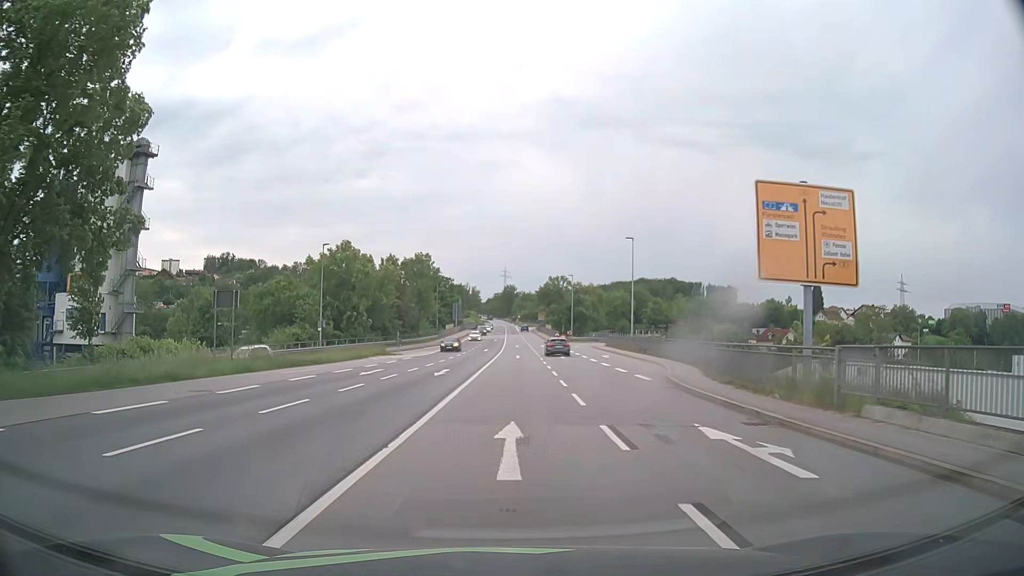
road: primary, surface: asphalt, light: Day
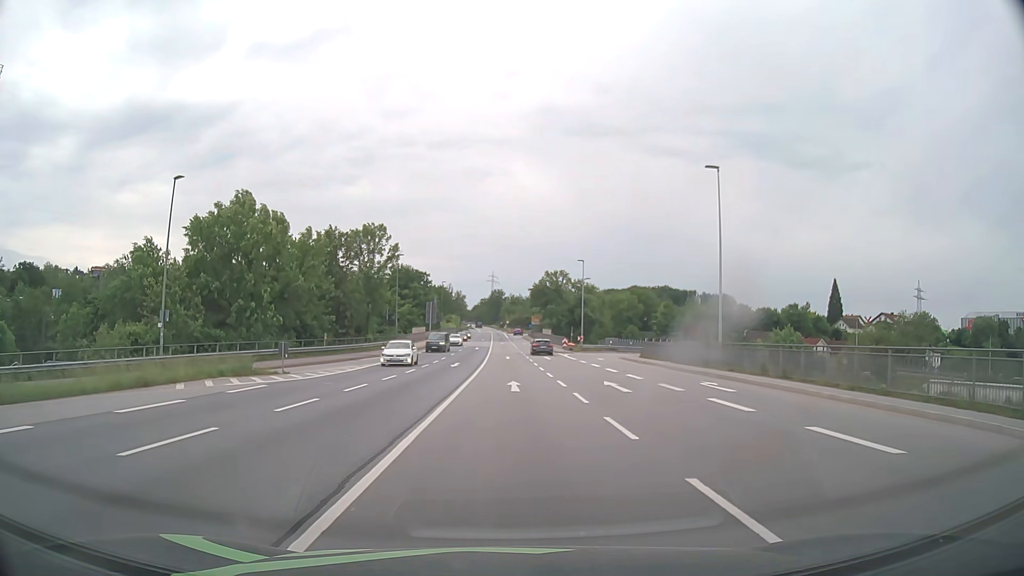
(0.0, +29.1) m; +1°
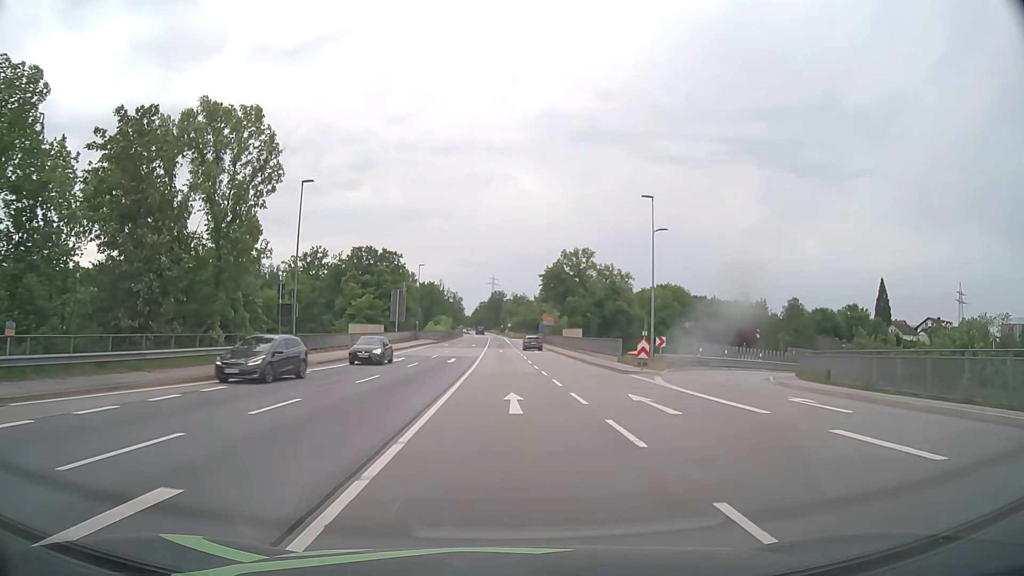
(+0.1, +37.3) m; 0°
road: primary_link
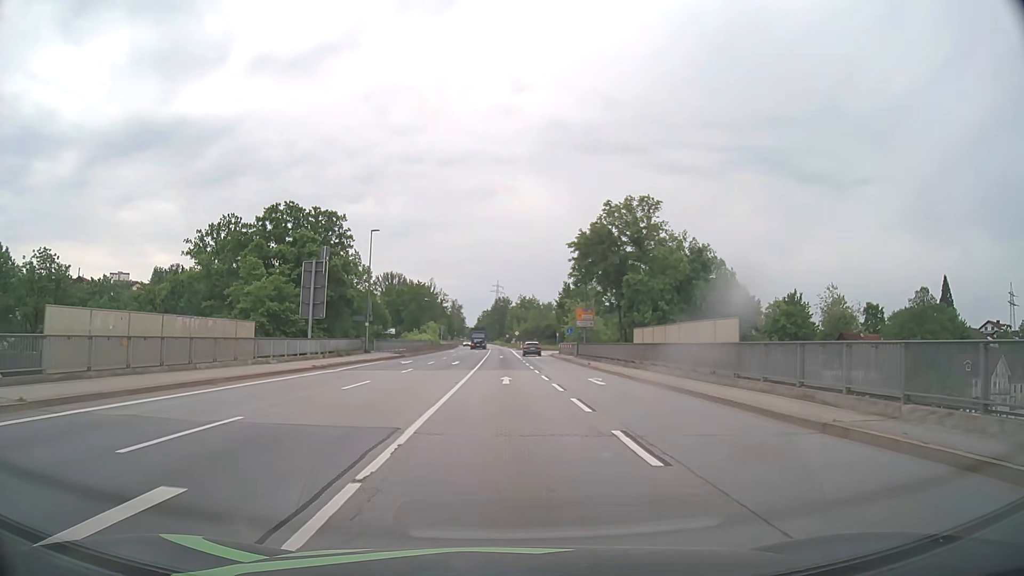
(-0.2, +37.9) m; -1°
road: primary
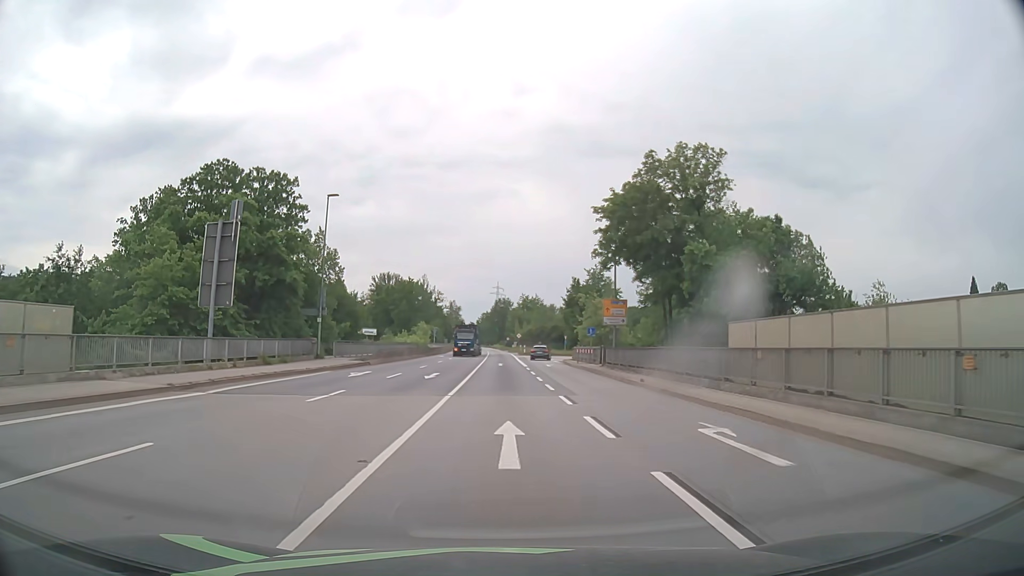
(0.0, +15.2) m; 0°
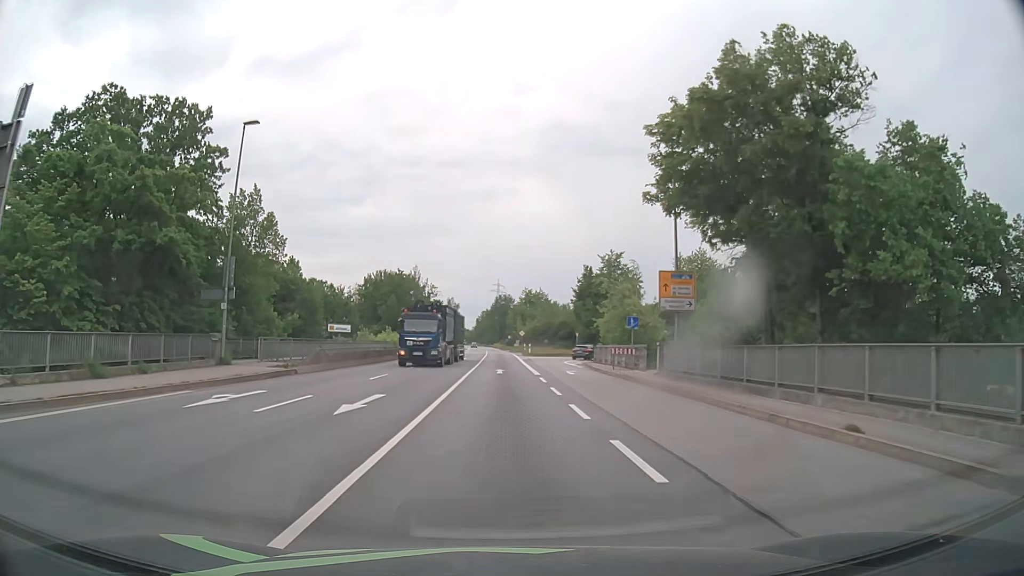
(-0.1, +15.3) m; 0°
